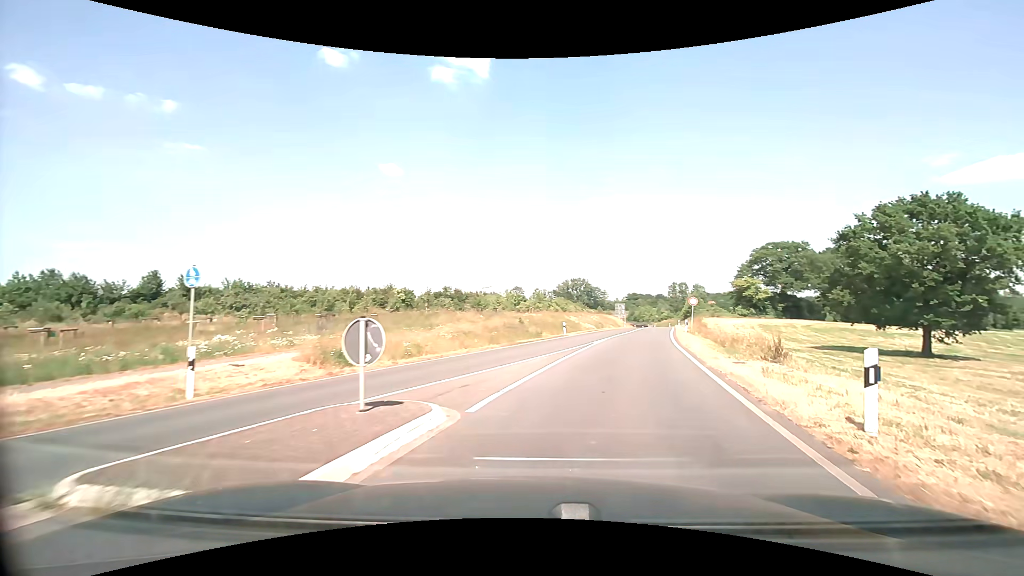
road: secondary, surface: asphalt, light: Day
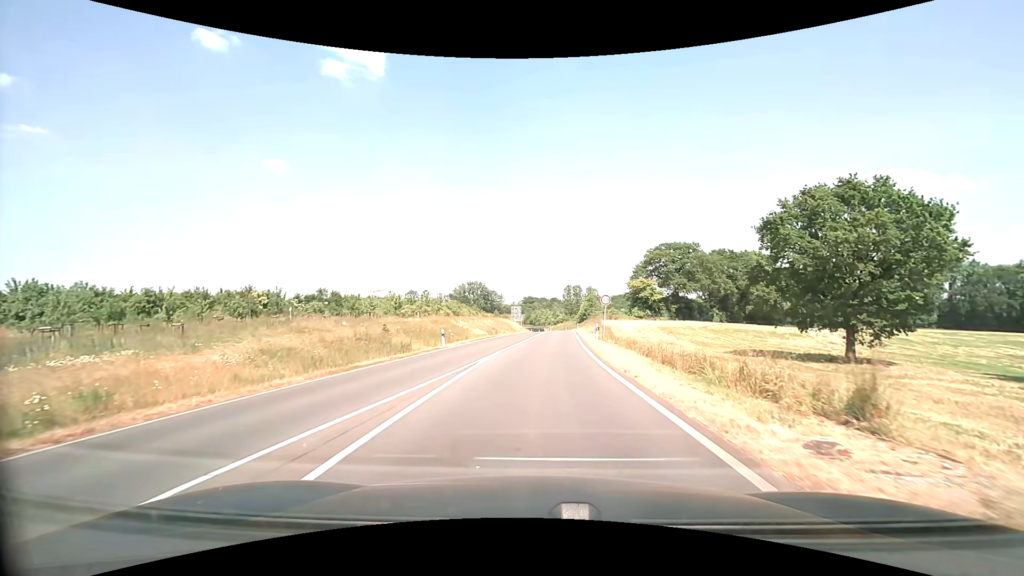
(+1.4, +10.0) m; +12°
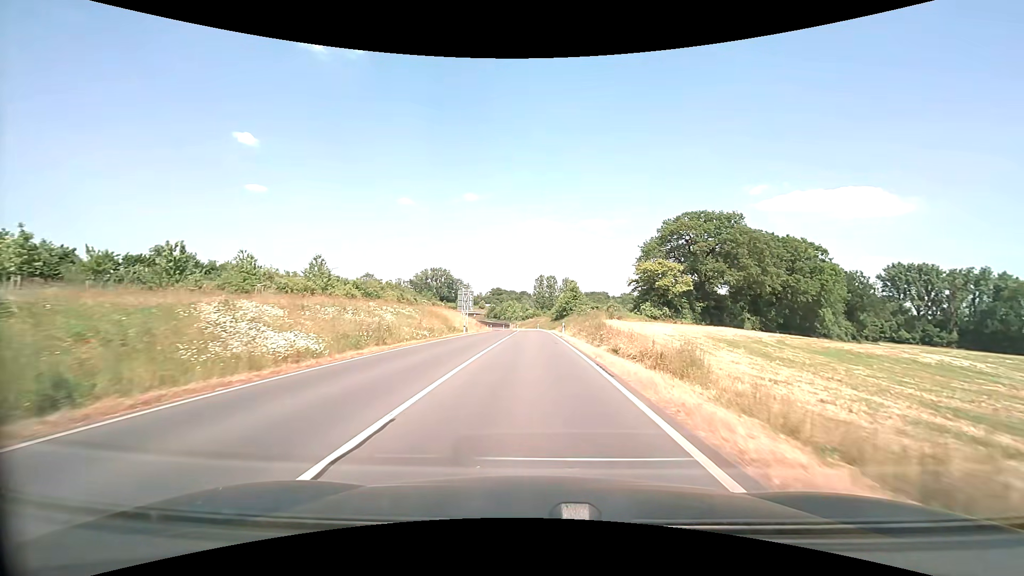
(+1.2, +35.4) m; +4°
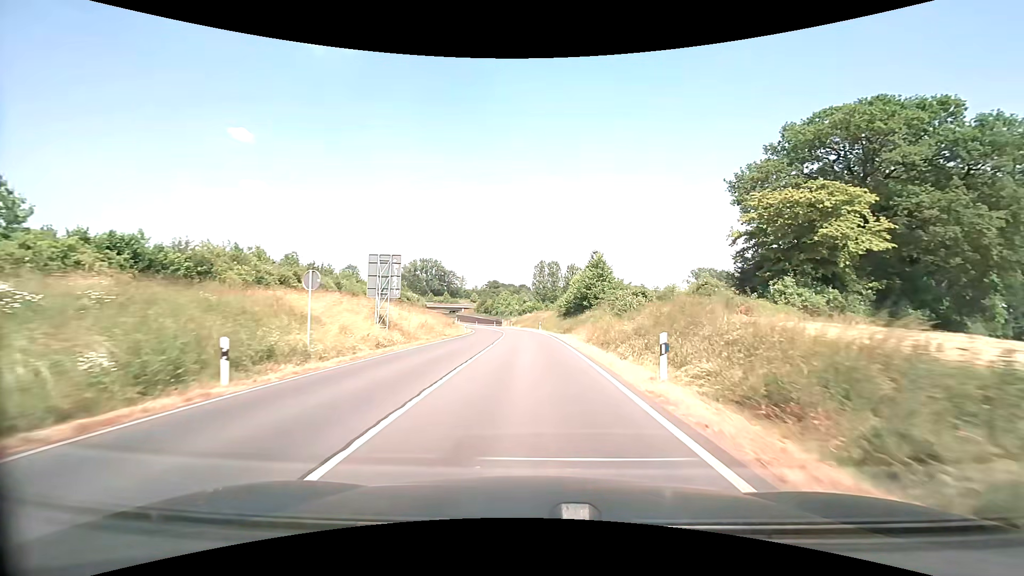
(0.0, +35.7) m; 0°
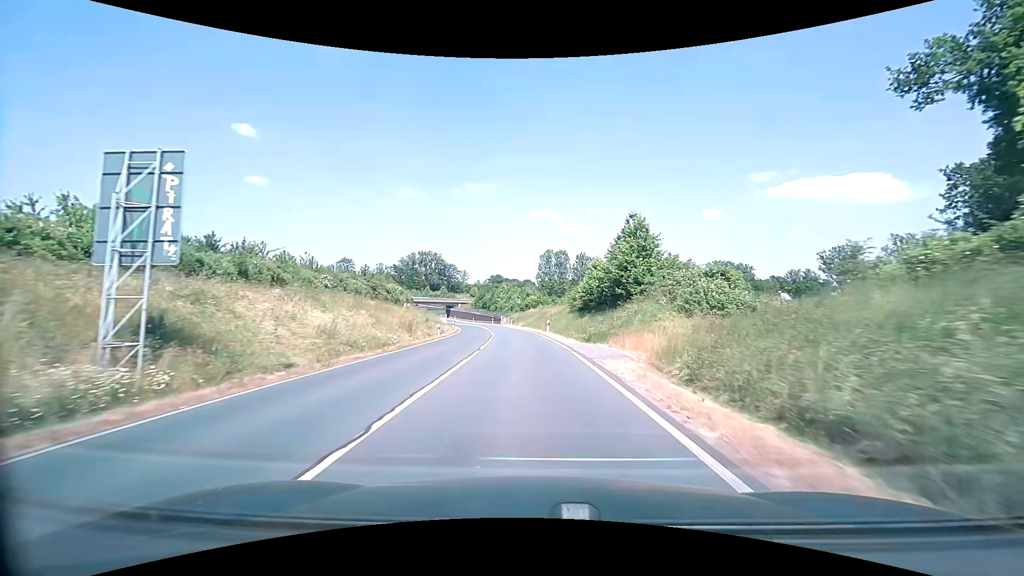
(0.0, +19.2) m; -1°
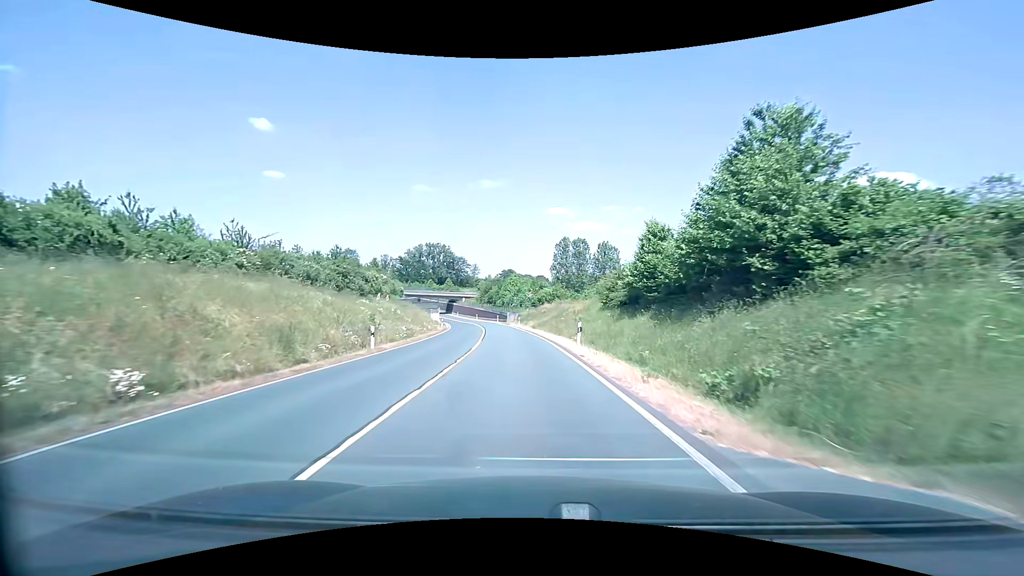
(-0.2, +19.5) m; -1°
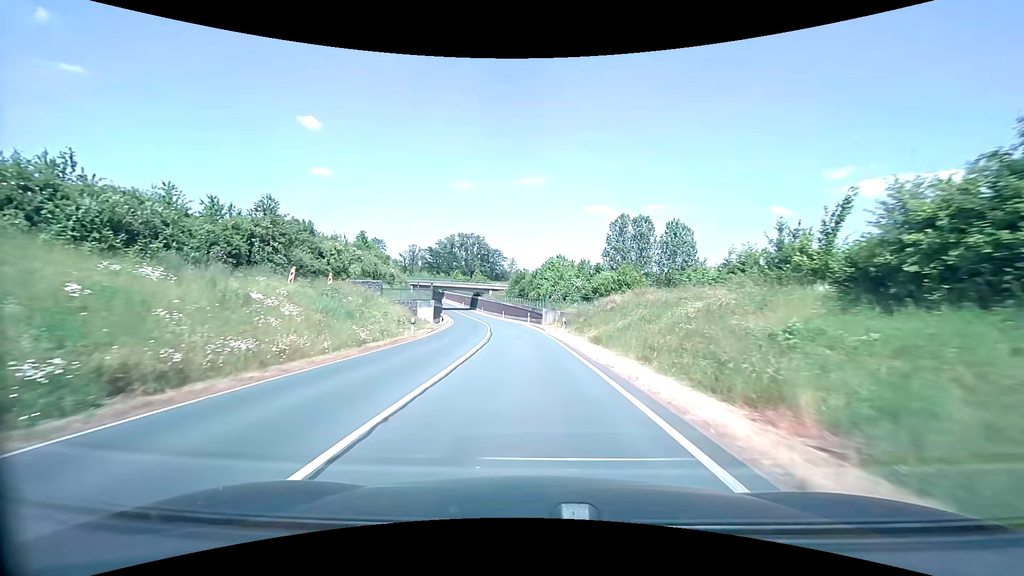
(-1.0, +29.7) m; -4°
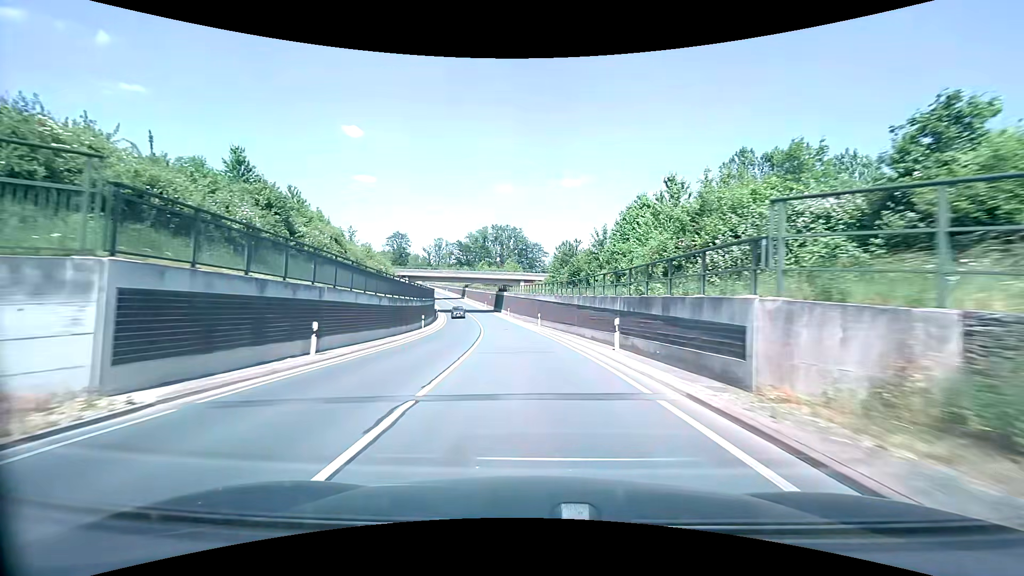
(-1.8, +40.6) m; -5°
(0, +10) (-1, +20) (-2, +30) (-2, +40) (-4, +50) (-5, +60) (-7, +70) (-9, +79) (-11, +89) (-13, +99) m
